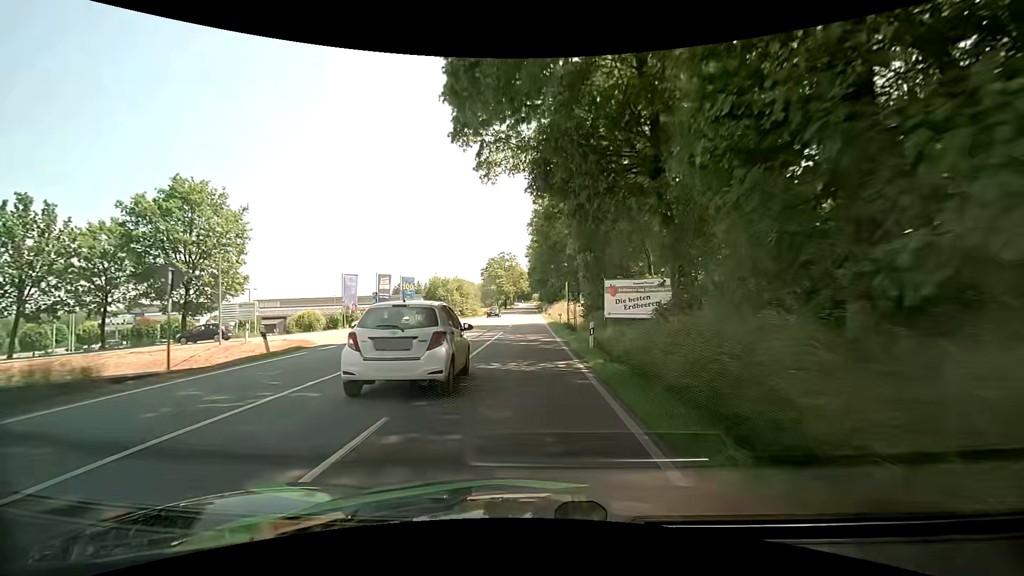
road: secondary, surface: asphalt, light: Day
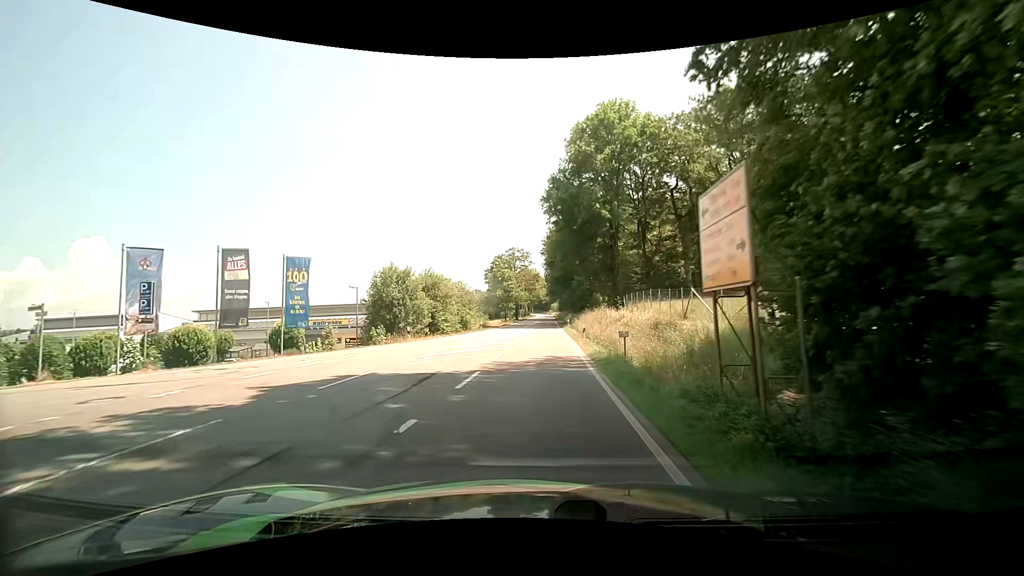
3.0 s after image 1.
(0.0, +28.7) m; -1°
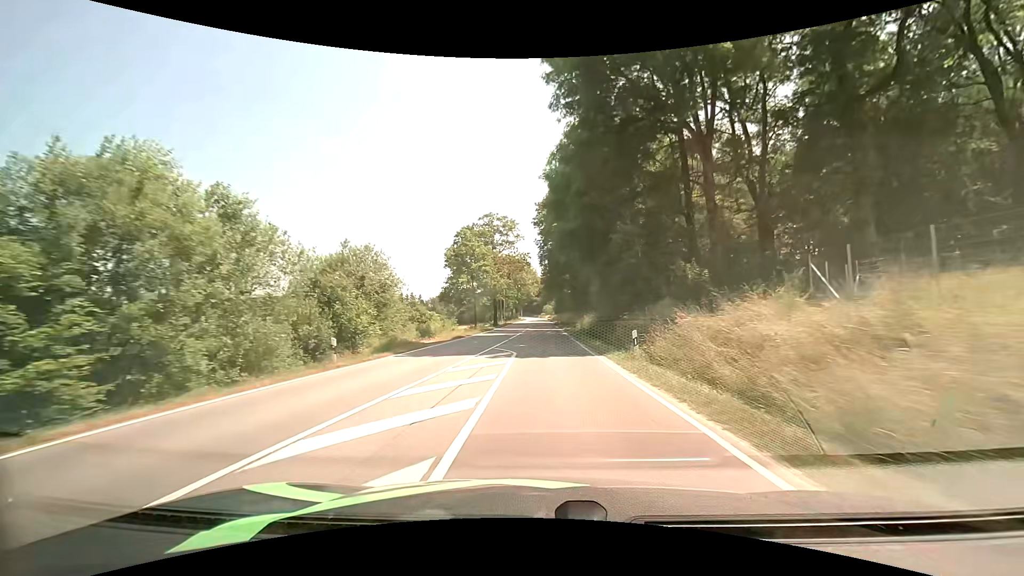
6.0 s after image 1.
(-0.1, +38.5) m; +1°
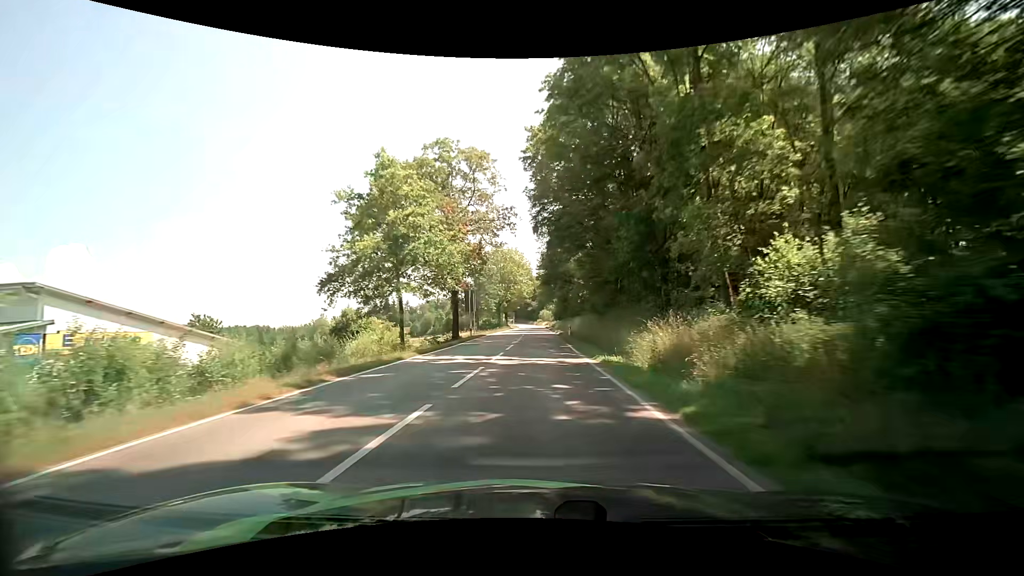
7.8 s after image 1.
(+0.4, +31.0) m; +1°
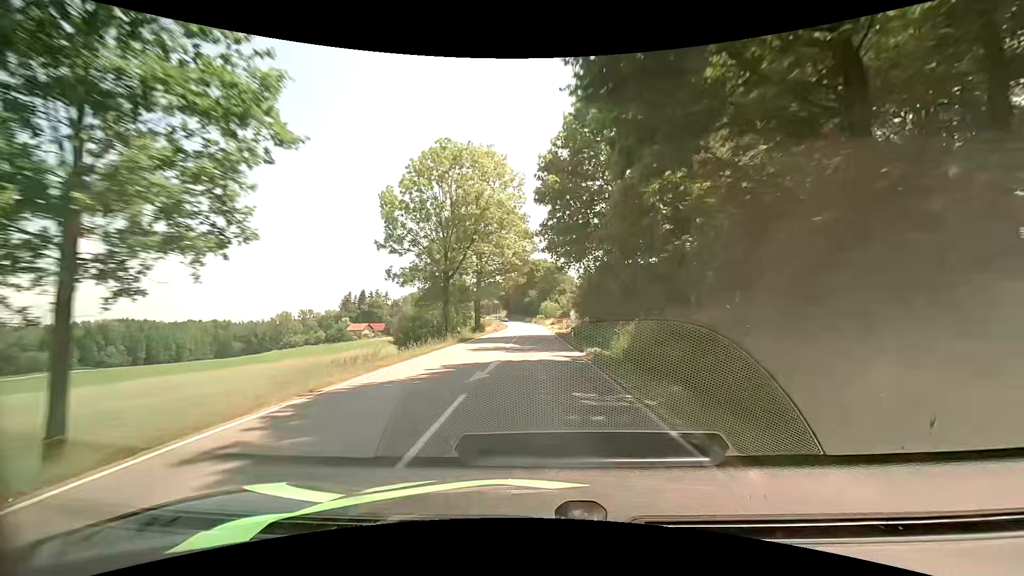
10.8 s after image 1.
(-0.4, +59.4) m; 0°
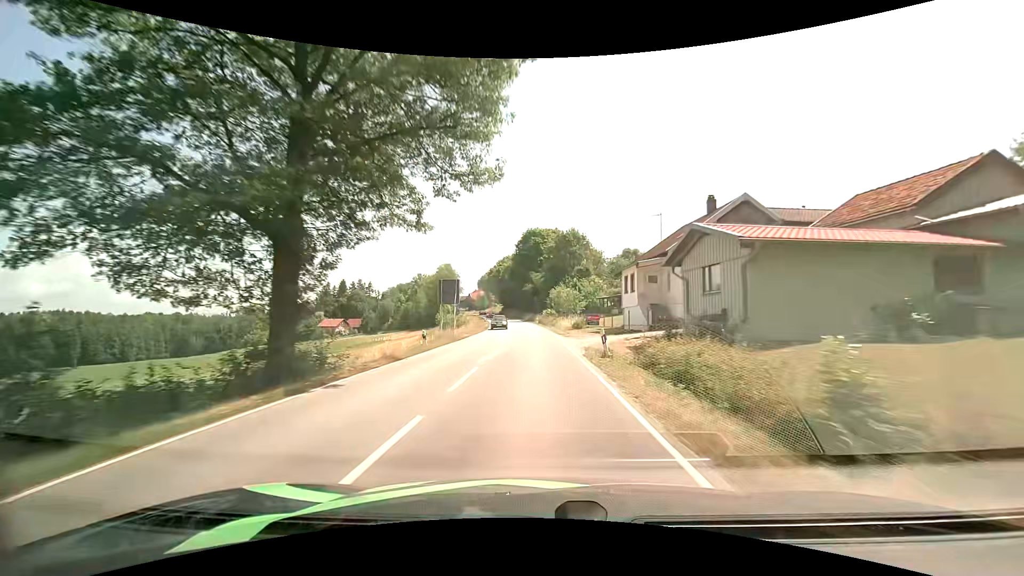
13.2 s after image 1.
(-0.2, +49.7) m; 0°
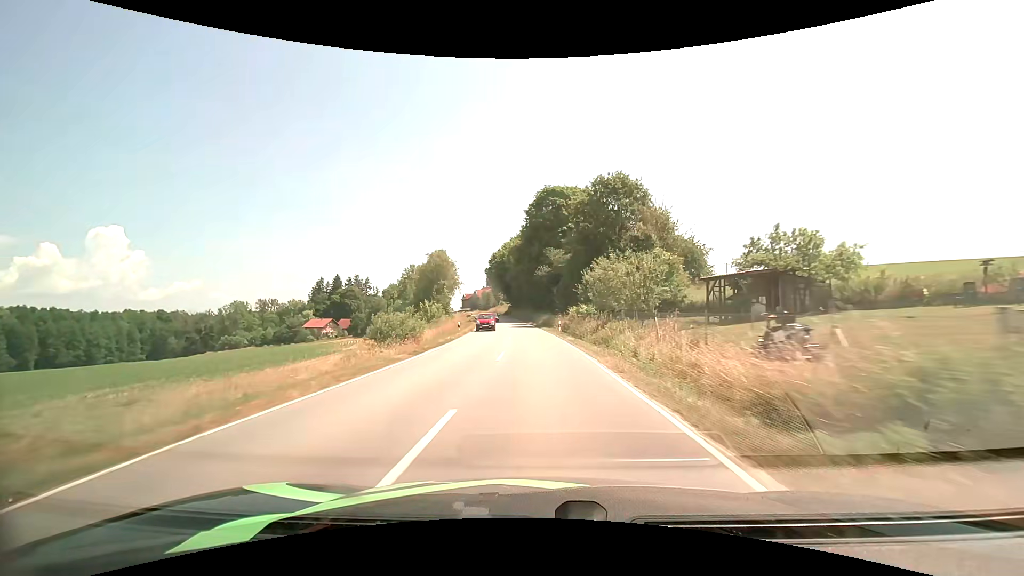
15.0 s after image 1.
(-0.7, +36.1) m; -2°
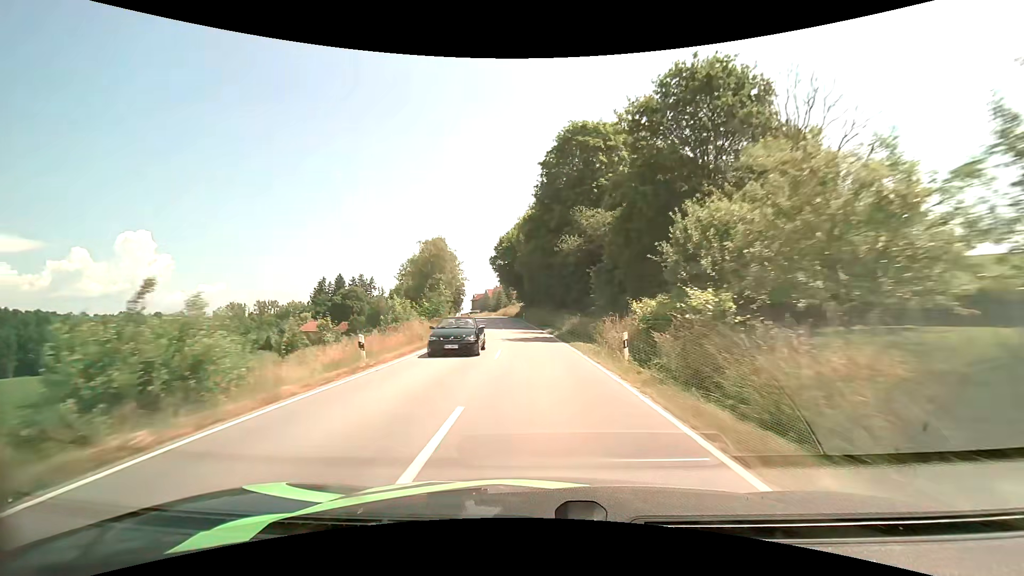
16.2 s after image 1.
(-0.3, +24.2) m; -2°
(0, +10) (0, +20) (-1, +30) (-2, +40) (-2, +50) (-3, +60) (-5, +70) (-6, +80) (-8, +89) (-10, +99) m
